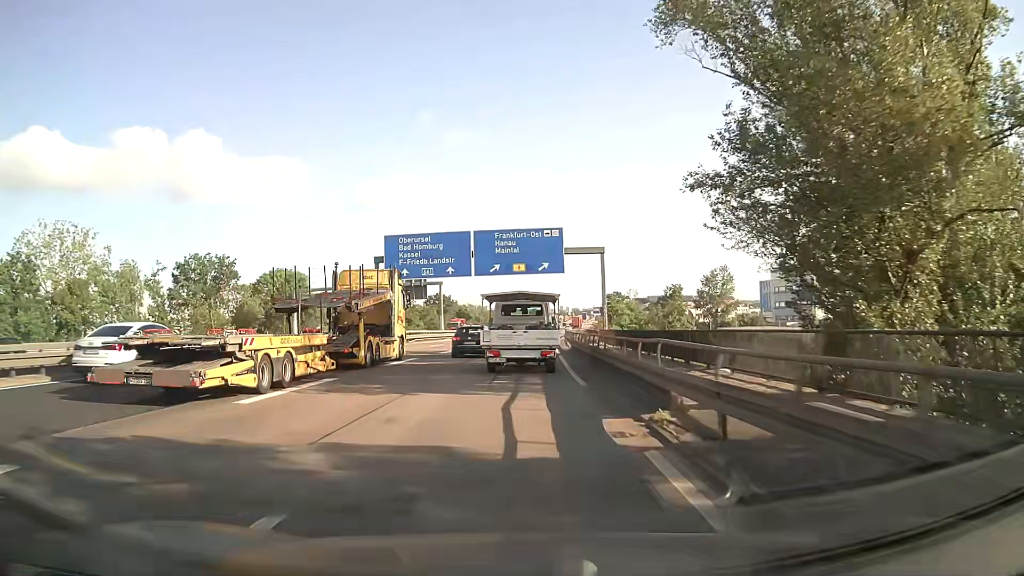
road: motorway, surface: asphalt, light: Day
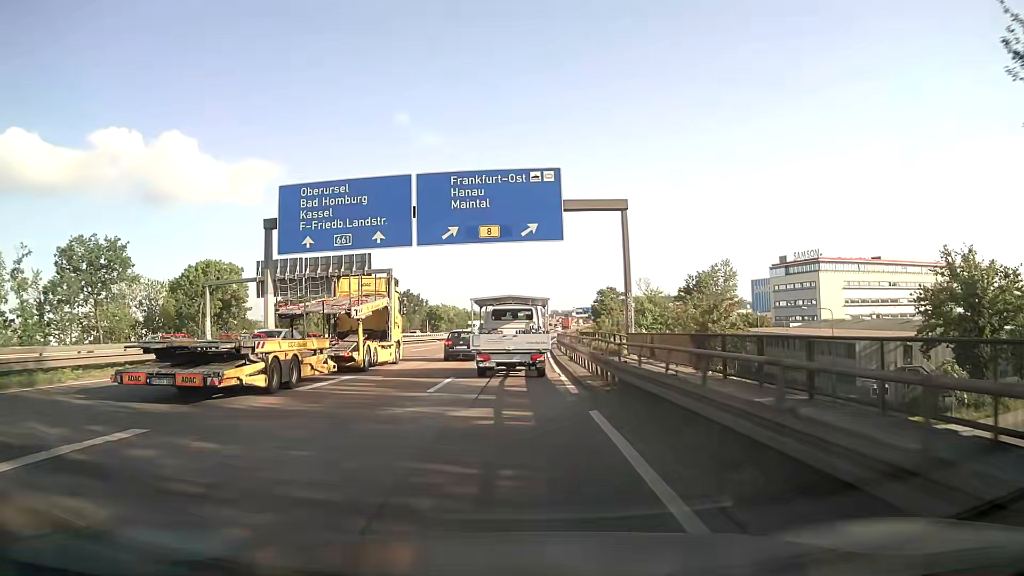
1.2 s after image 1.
(+0.4, +21.4) m; +2°
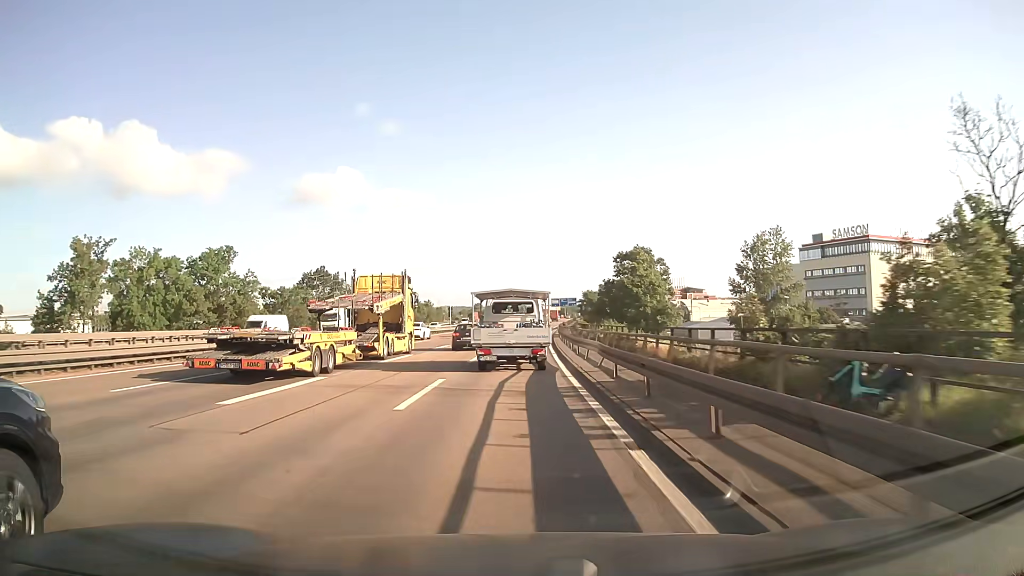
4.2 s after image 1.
(+1.2, +54.3) m; +3°
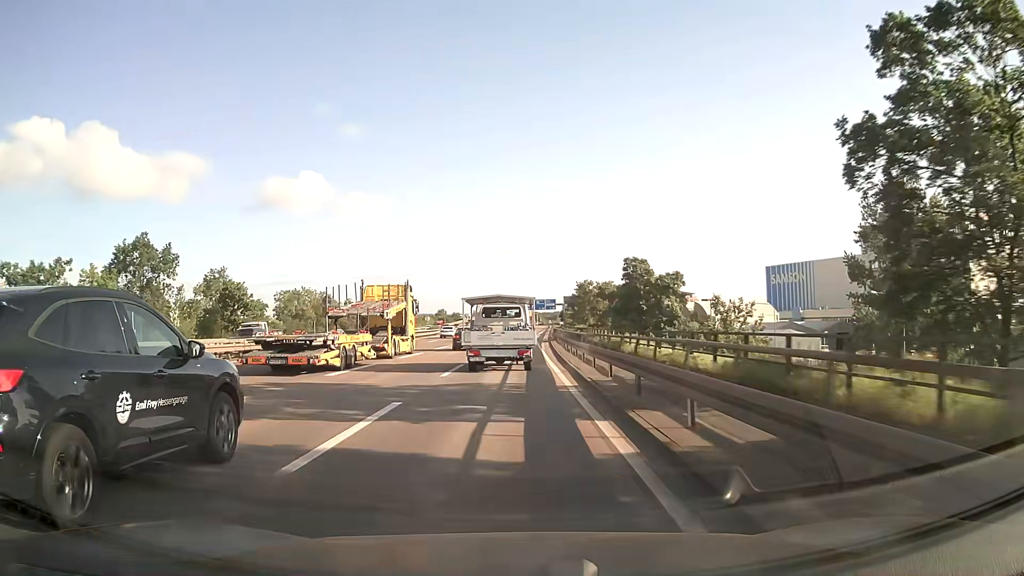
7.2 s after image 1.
(+1.4, +55.3) m; +3°
(0, +10) (0, +20) (0, +30) (0, +40) (+1, +50) (+1, +60) (+1, +70) (+1, +80) (+1, +90) (+2, +100) m
